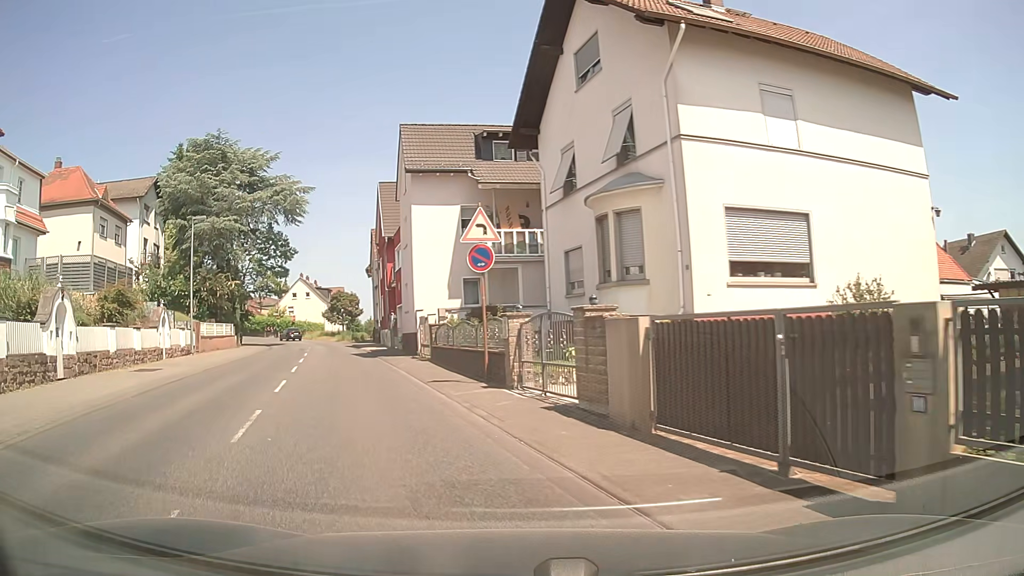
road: secondary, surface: asphalt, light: Day
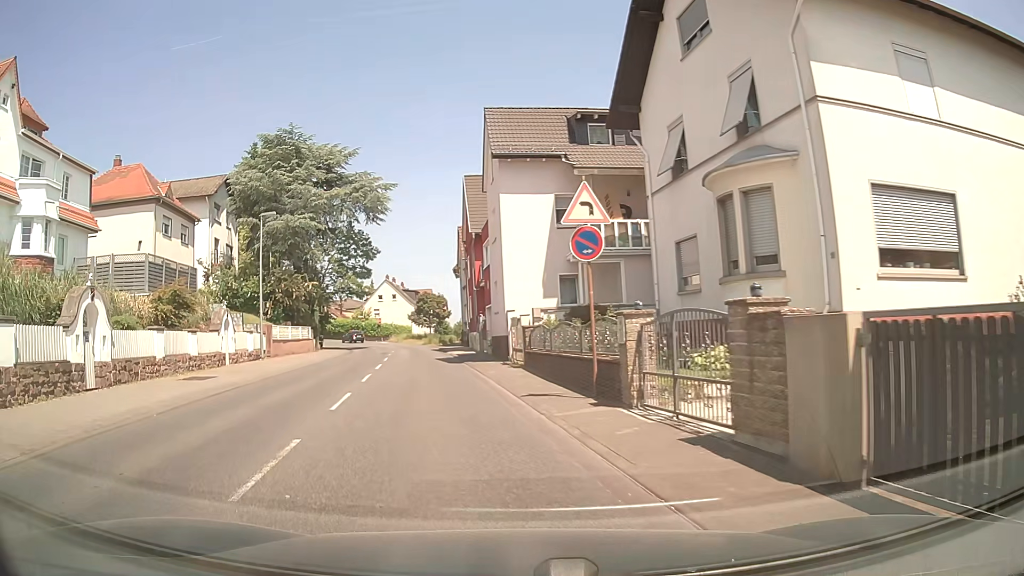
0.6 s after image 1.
(-0.2, +2.8) m; -9°
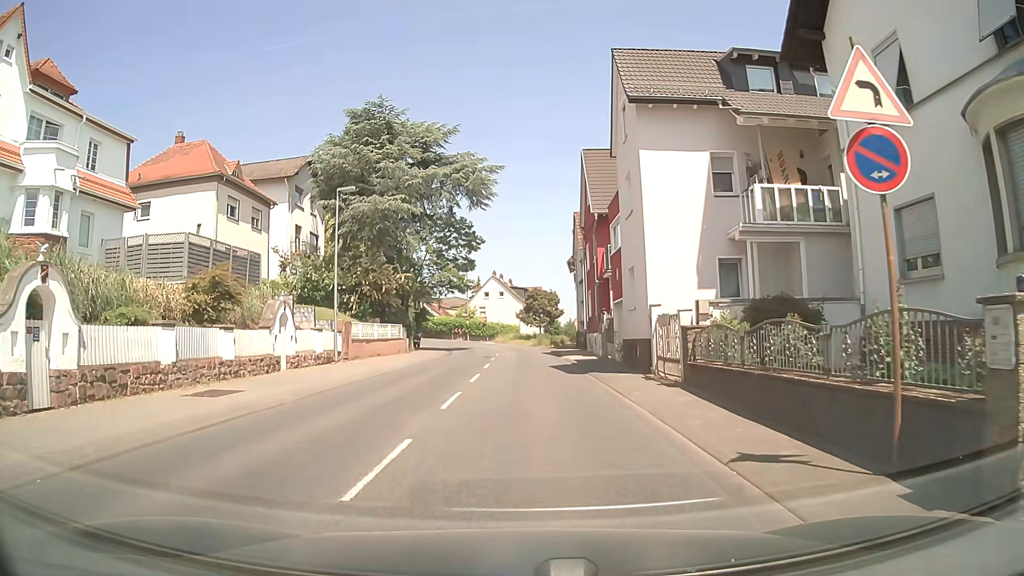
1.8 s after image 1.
(-0.7, +6.3) m; -9°
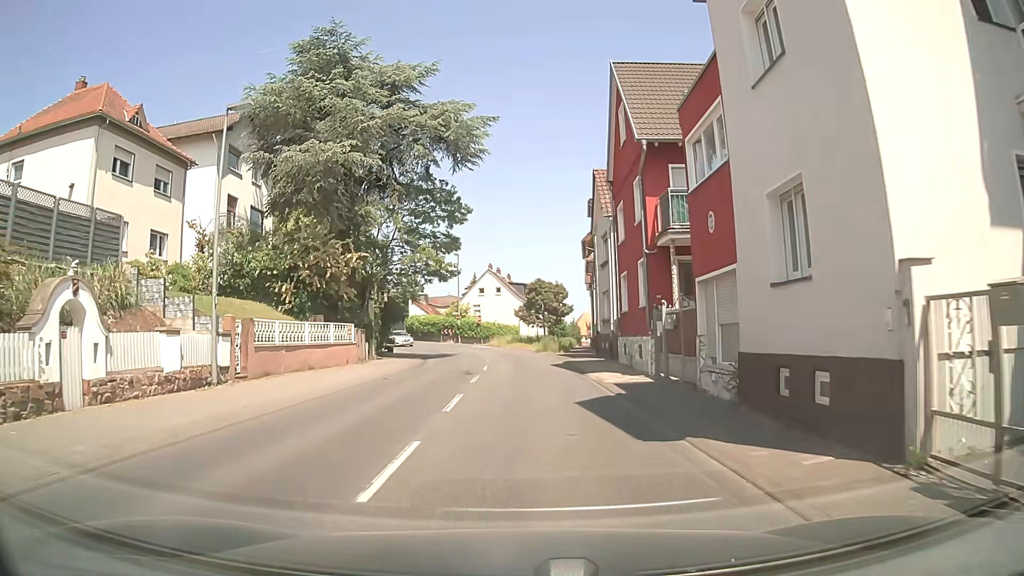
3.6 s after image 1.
(0.0, +12.4) m; 0°
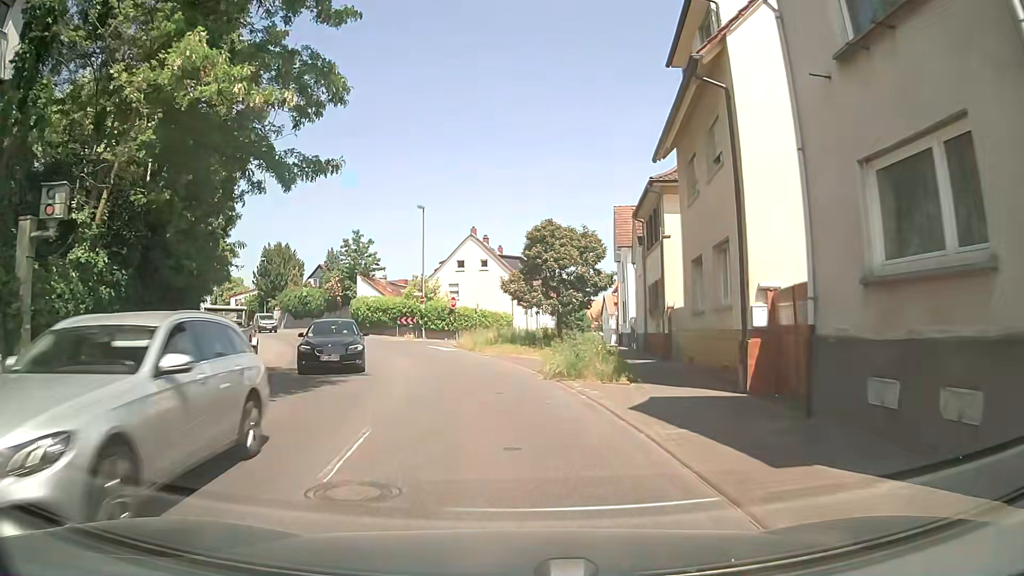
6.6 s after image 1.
(0.0, +25.3) m; +1°
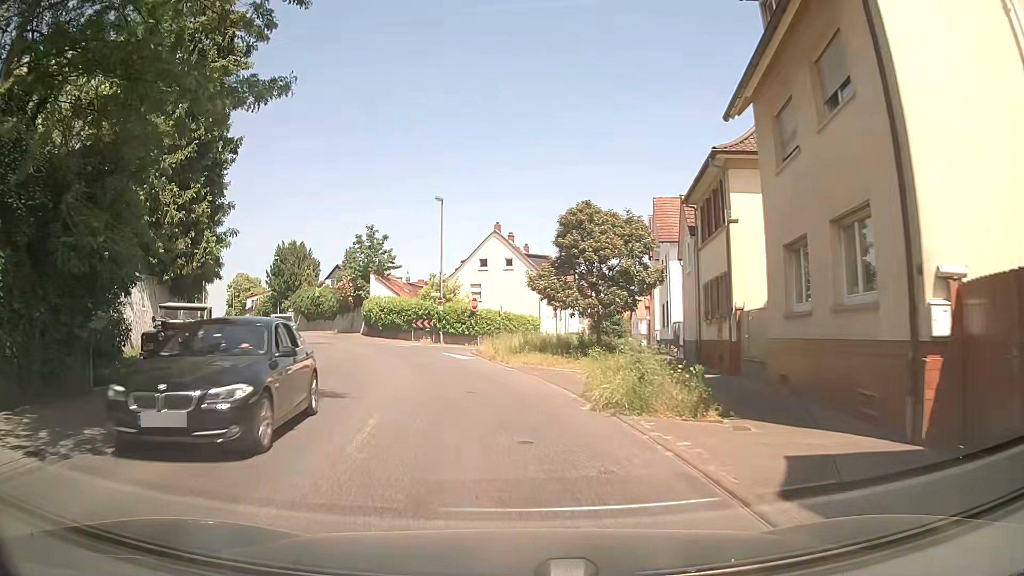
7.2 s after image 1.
(-0.2, +4.8) m; -4°
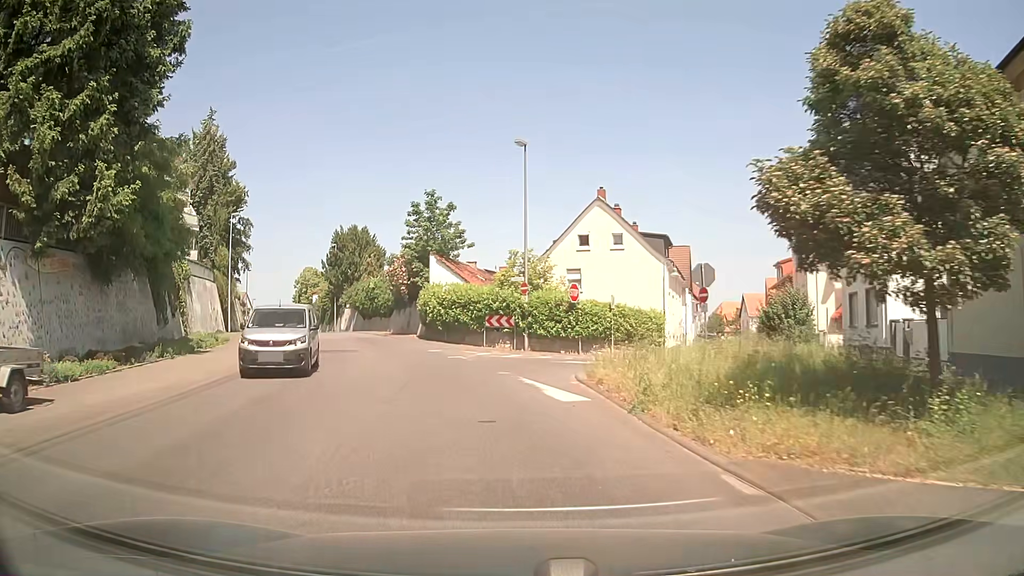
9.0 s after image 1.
(-0.7, +14.8) m; -6°
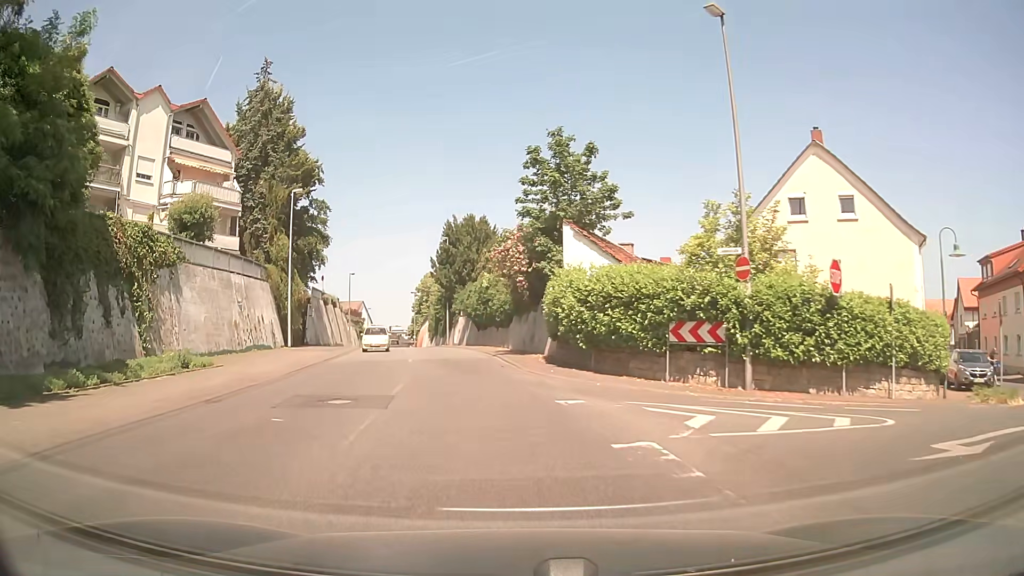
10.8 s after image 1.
(-1.9, +15.9) m; -13°
(-1, +10) (-2, +20) (-3, +30) (-5, +40) (-7, +49) (-9, +59) (-11, +69) (-13, +79) (-15, +89) (-17, +98) m
